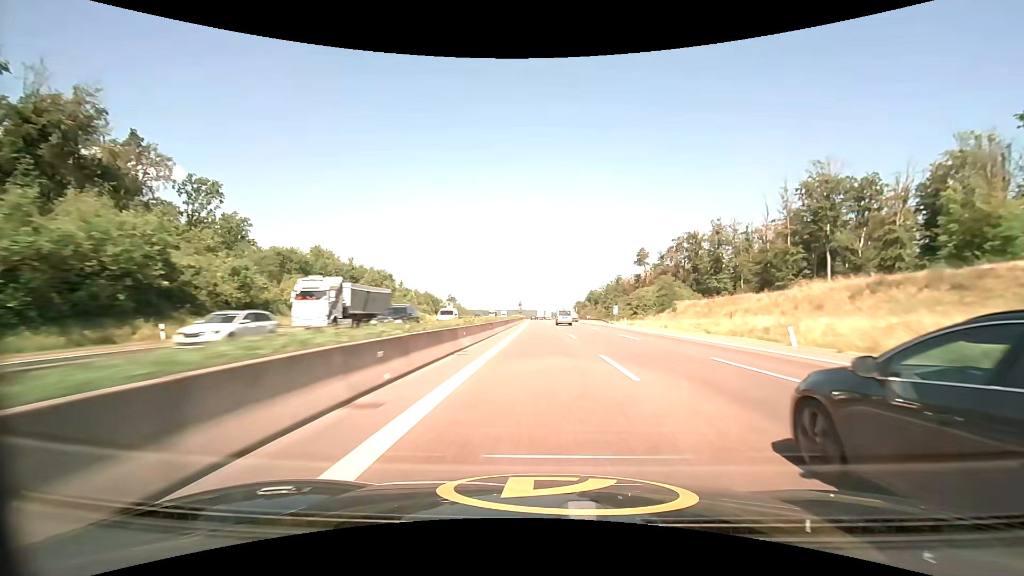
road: motorway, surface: asphalt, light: Day
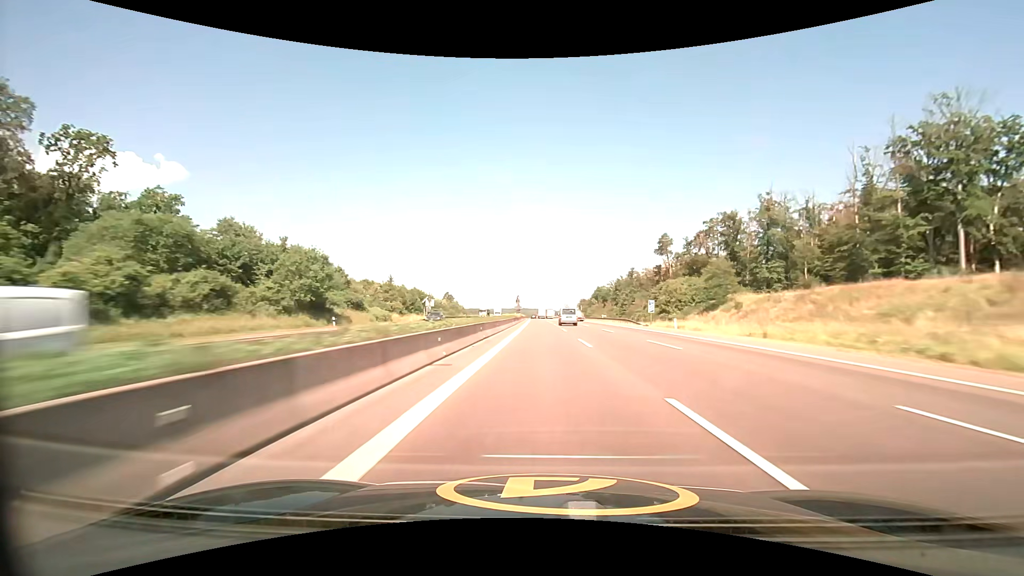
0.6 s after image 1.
(-0.1, +26.2) m; 0°
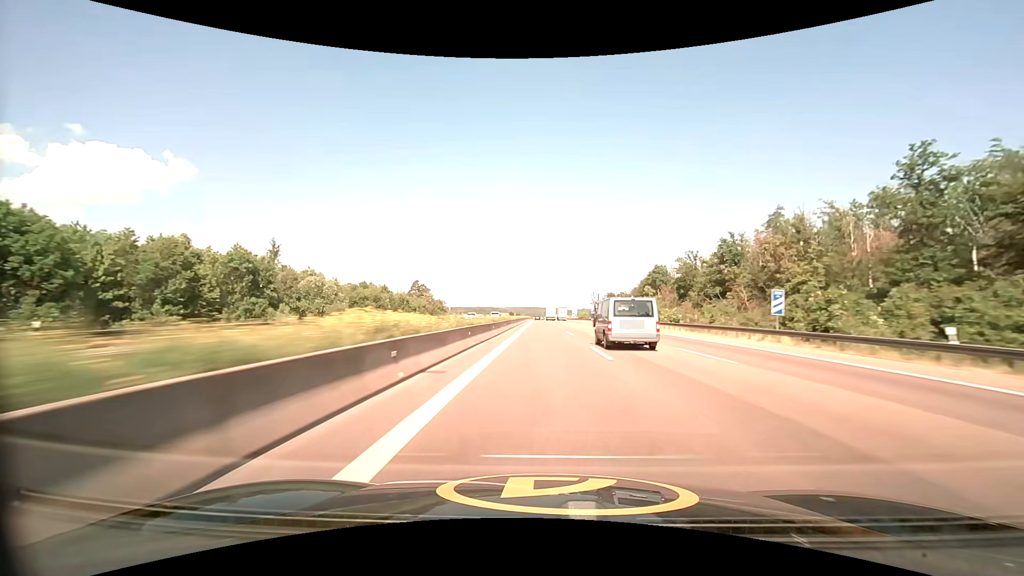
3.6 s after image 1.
(-1.4, +130.9) m; -1°
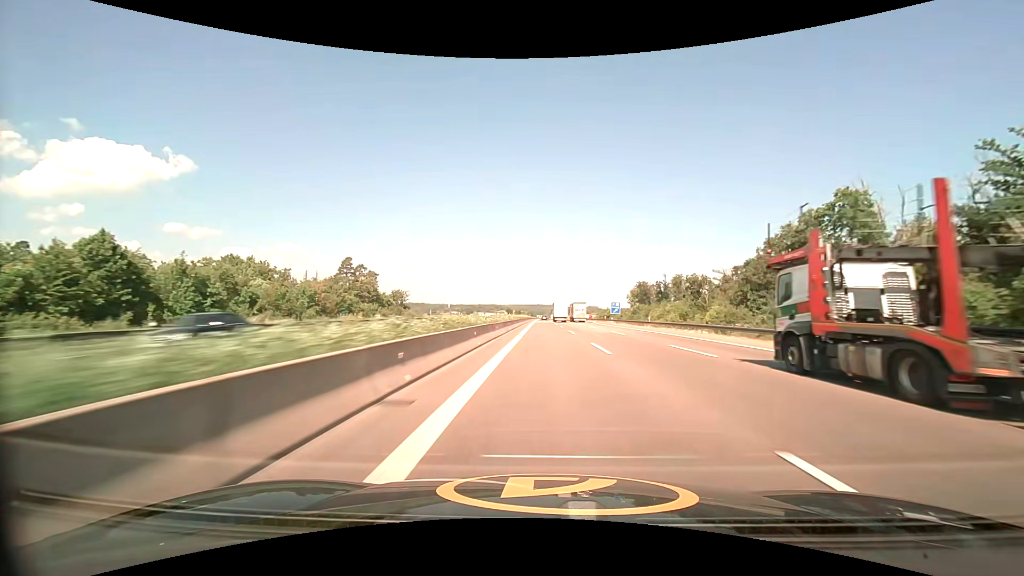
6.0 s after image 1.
(-0.6, +105.3) m; -1°
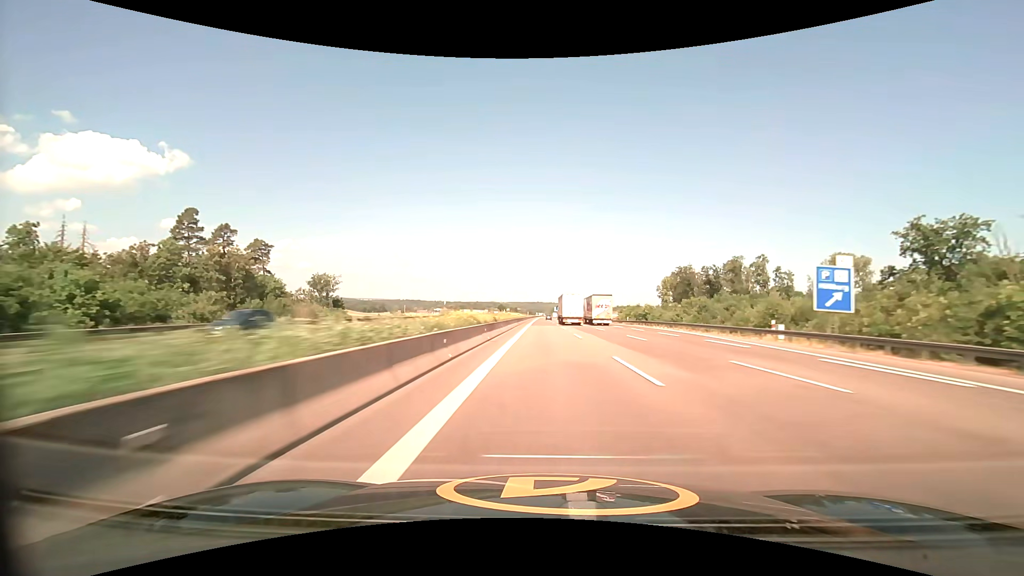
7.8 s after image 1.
(+0.1, +79.1) m; 0°
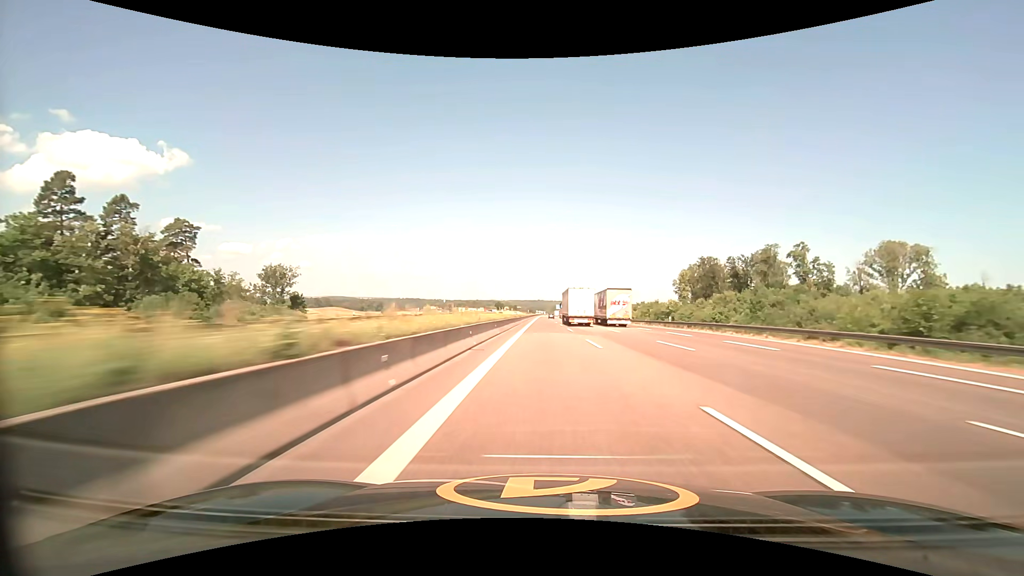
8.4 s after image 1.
(0.0, +26.4) m; 0°
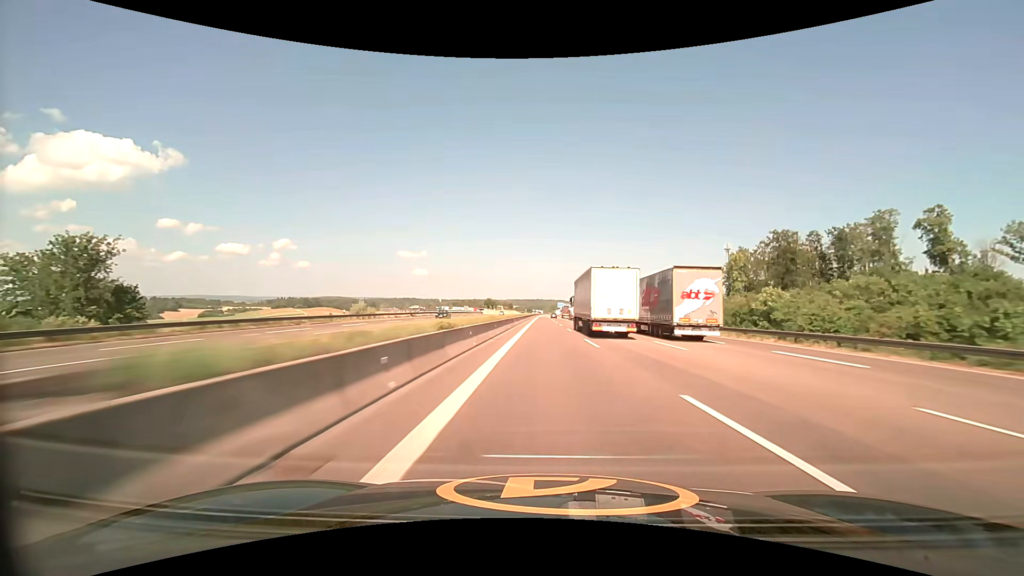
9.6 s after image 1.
(0.0, +52.7) m; 0°
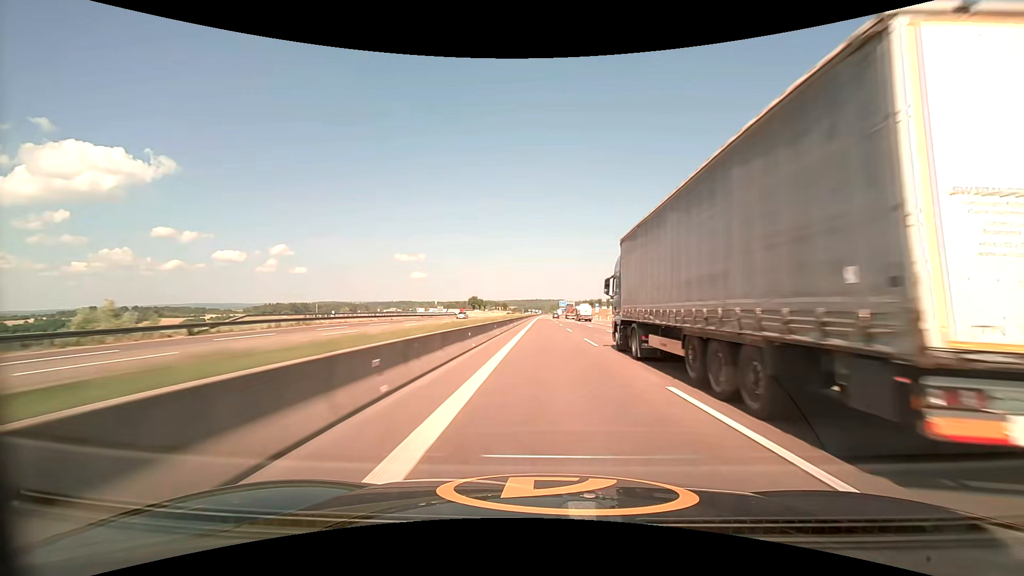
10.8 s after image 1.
(+0.1, +52.8) m; 0°
(0, +10) (0, +20) (0, +30) (0, +40) (0, +50) (0, +60) (0, +70) (0, +80) (0, +90) (0, +100) m
